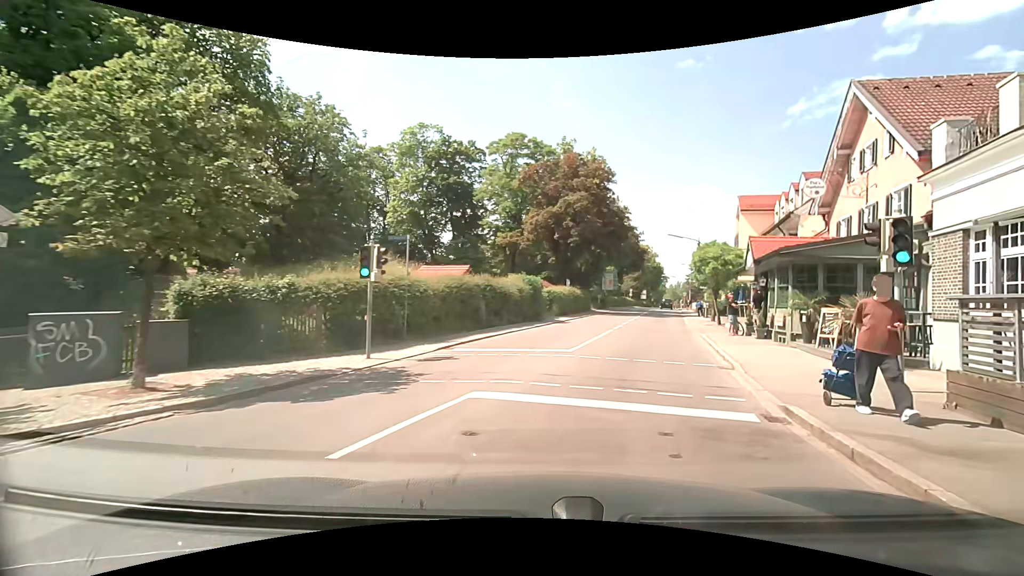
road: secondary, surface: asphalt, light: Day
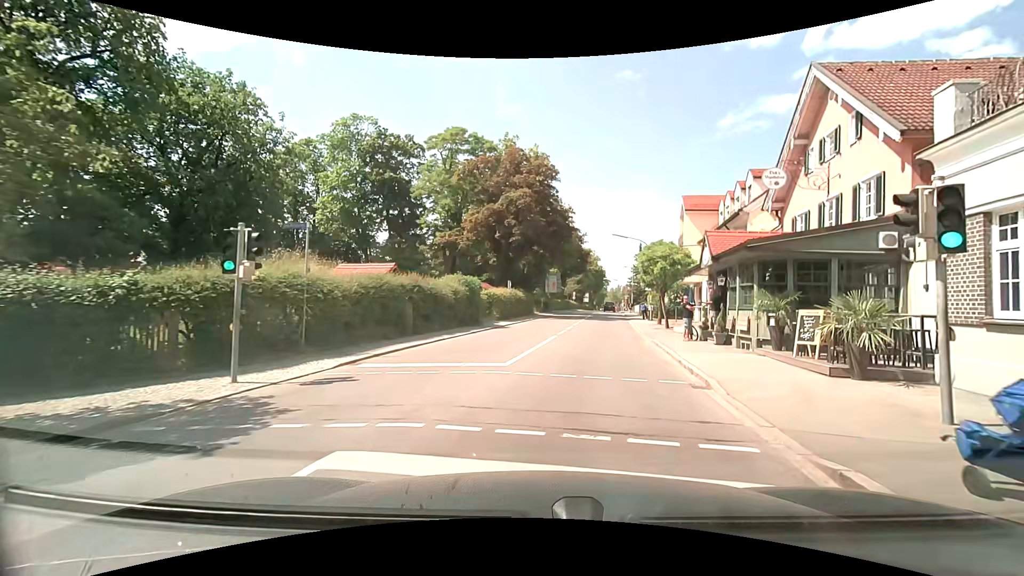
(+0.2, +3.0) m; +8°
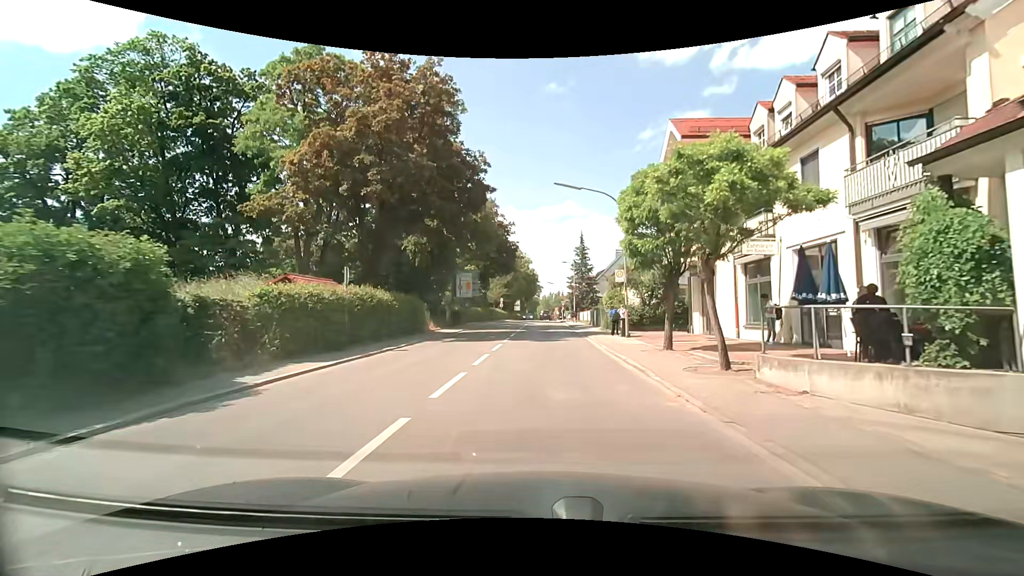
(+2.2, +20.0) m; +8°
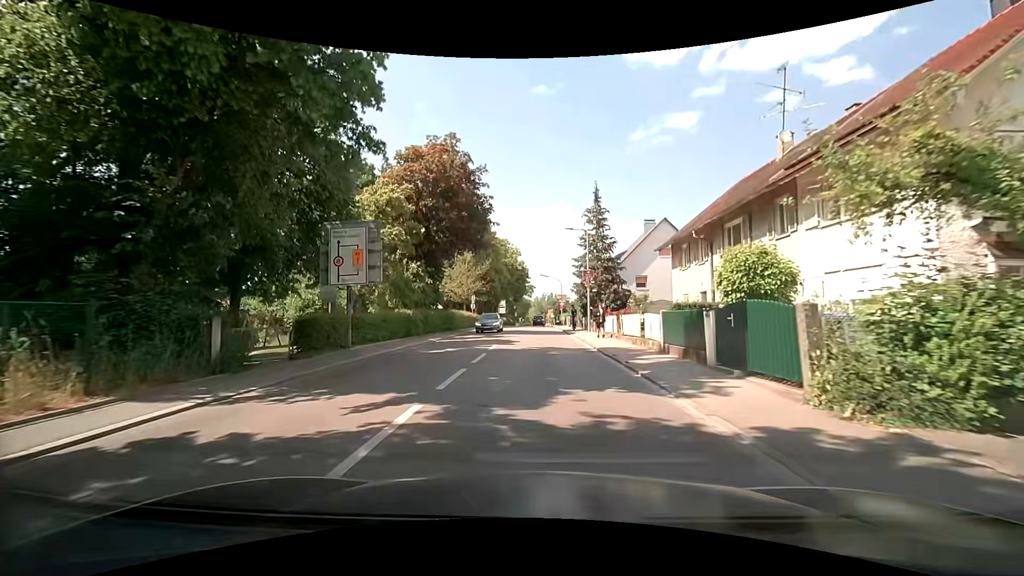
(+0.2, +26.1) m; 0°
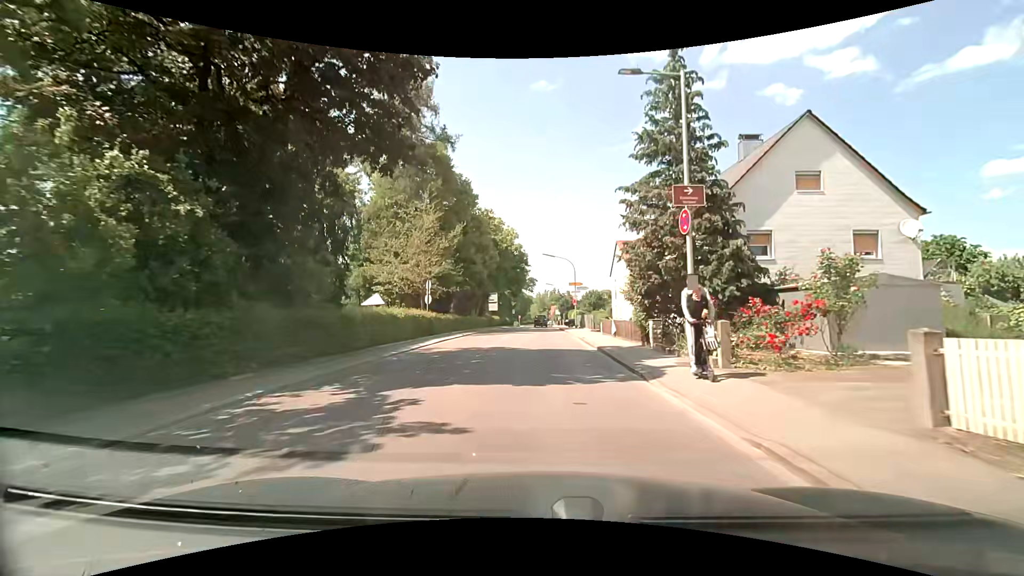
(+0.1, +22.9) m; 0°
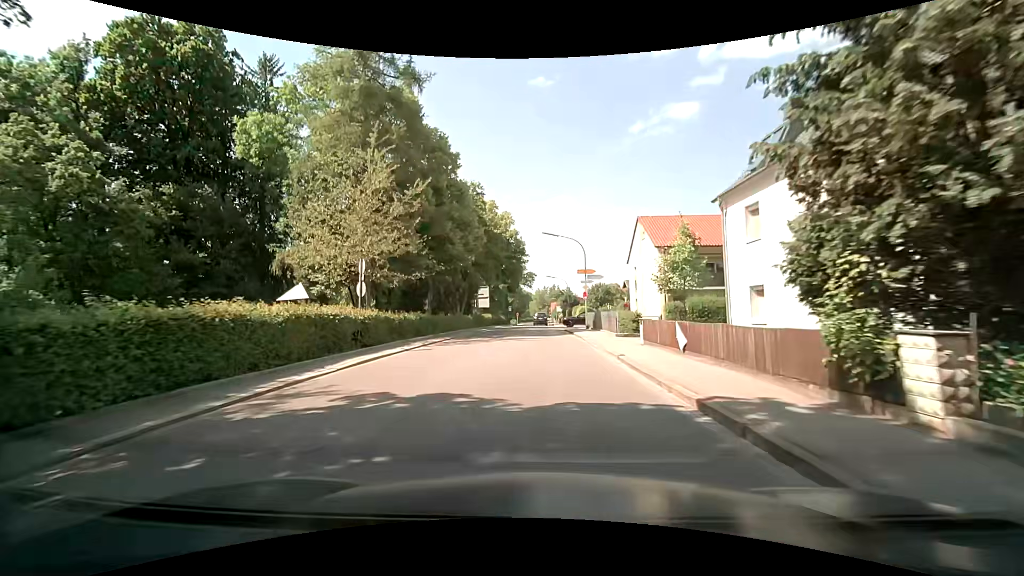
(0.0, +11.7) m; 0°
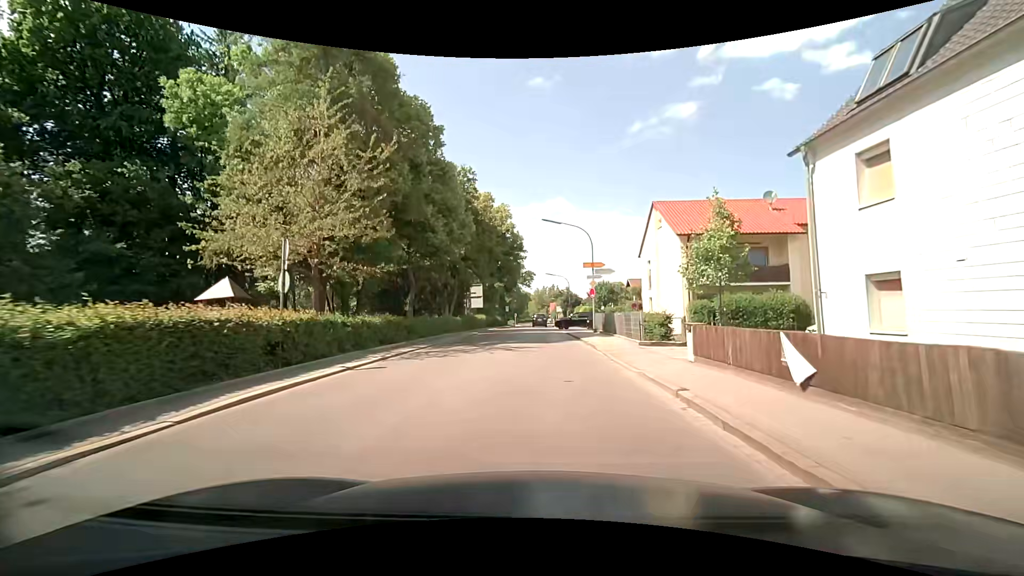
(0.0, +5.8) m; 0°
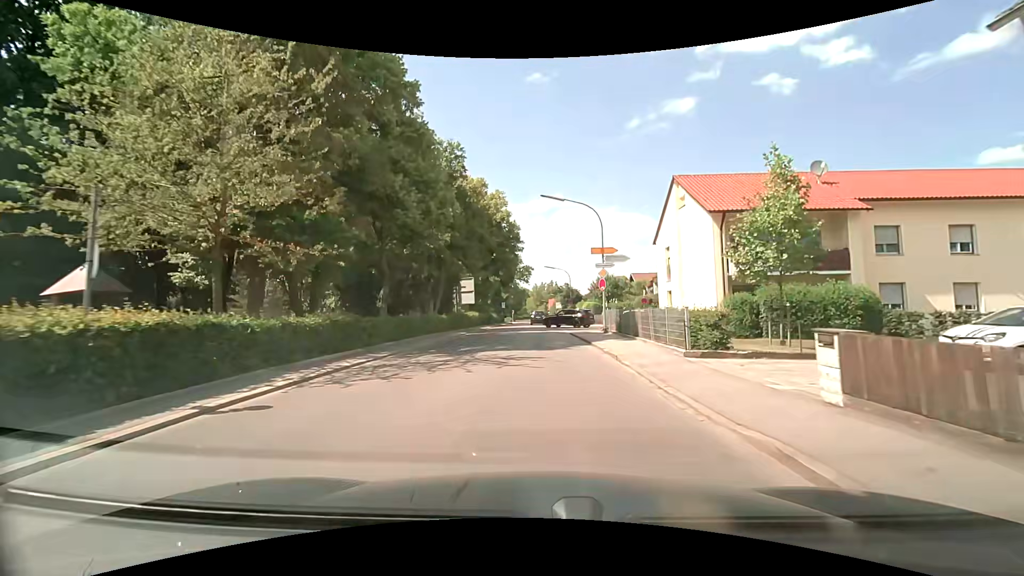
(0.0, +5.8) m; 0°
(0, +10) (0, +20) (0, +30) (0, +40) (0, +50) (0, +60) (0, +70) (0, +80) (0, +90) (0, +100) m
